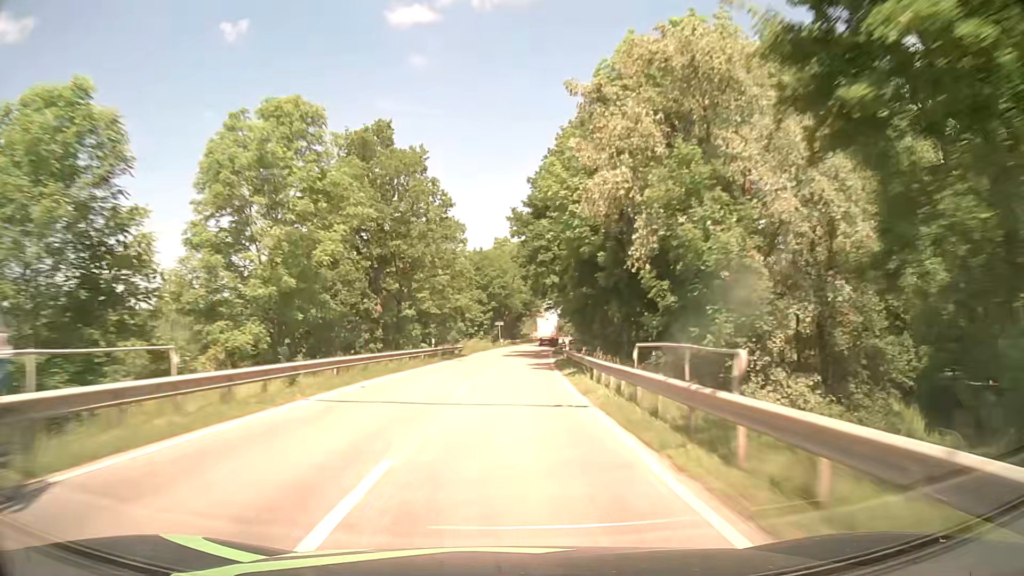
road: tertiary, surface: asphalt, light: Day
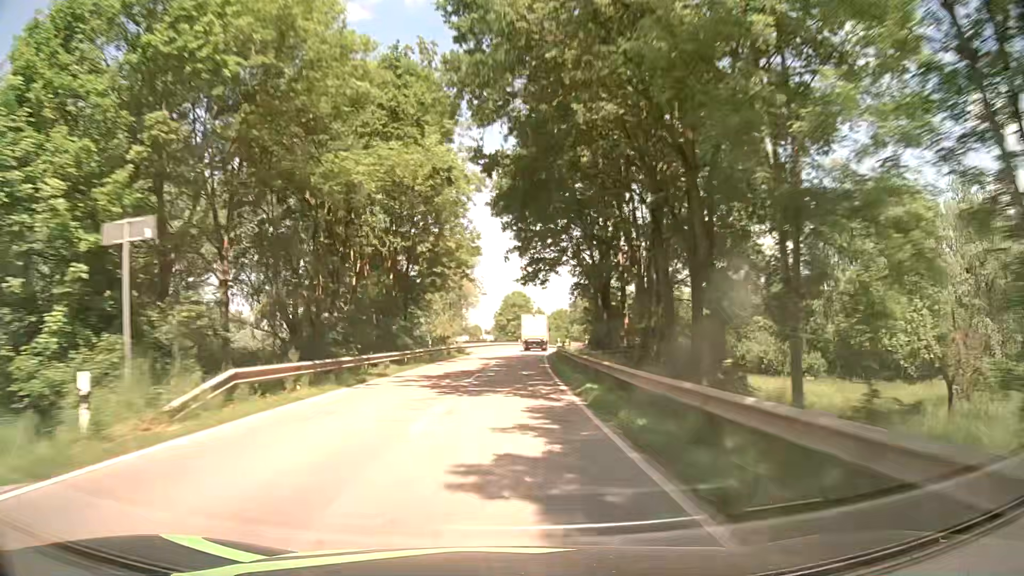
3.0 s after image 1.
(+4.1, +77.6) m; +6°
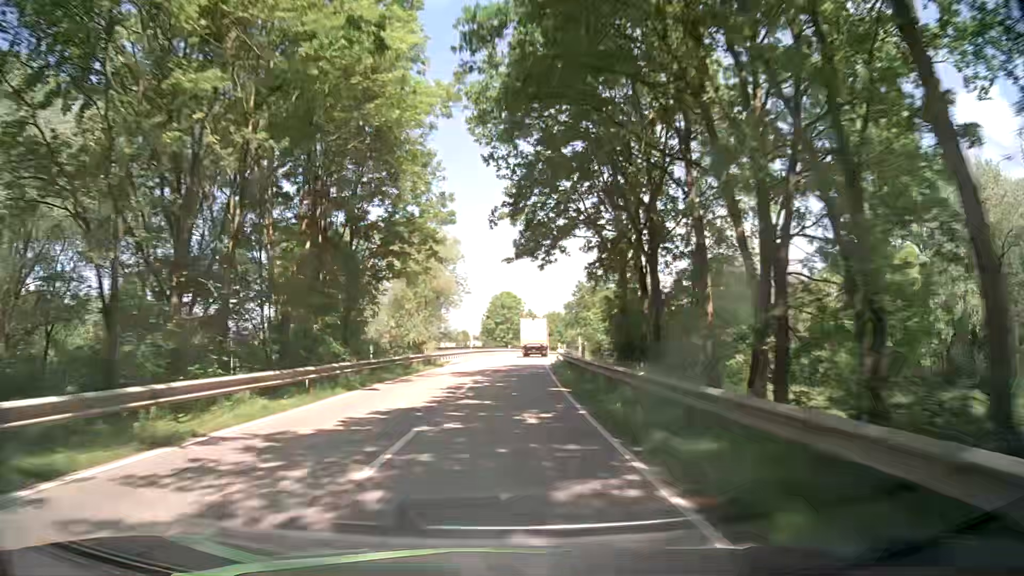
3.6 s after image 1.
(+0.2, +15.0) m; +1°
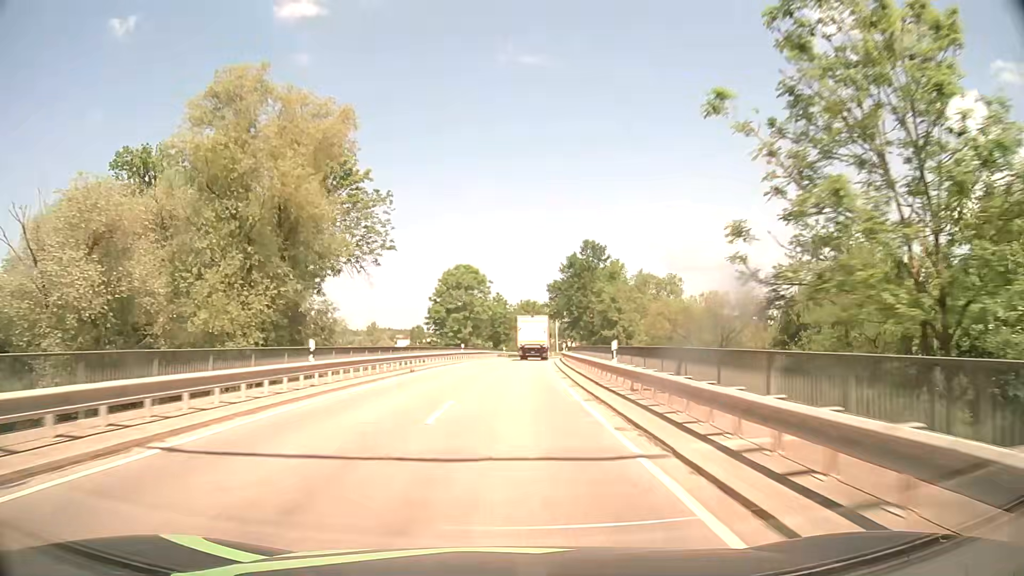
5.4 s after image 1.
(+1.1, +43.4) m; +3°
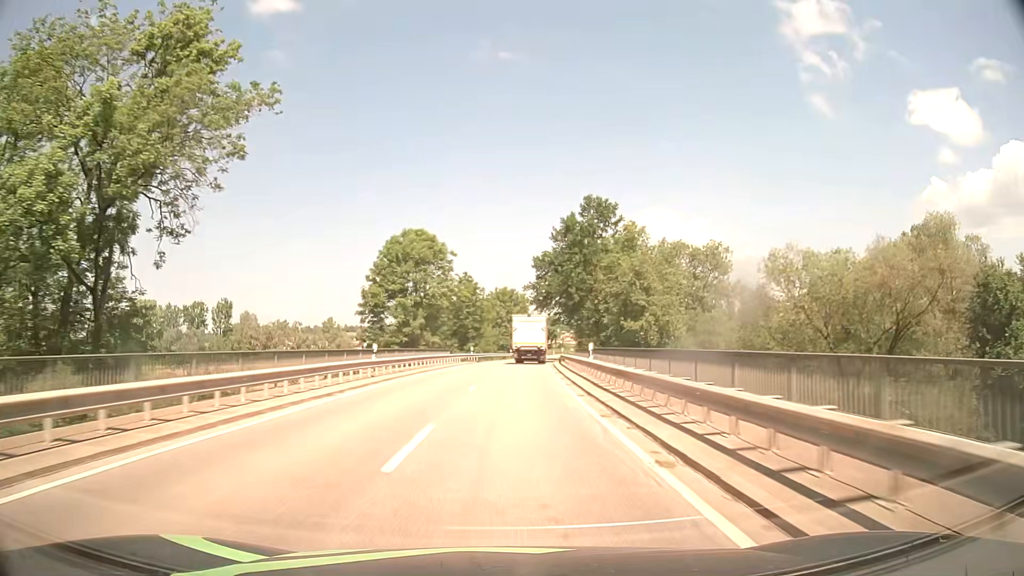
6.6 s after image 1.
(+0.6, +27.8) m; +2°
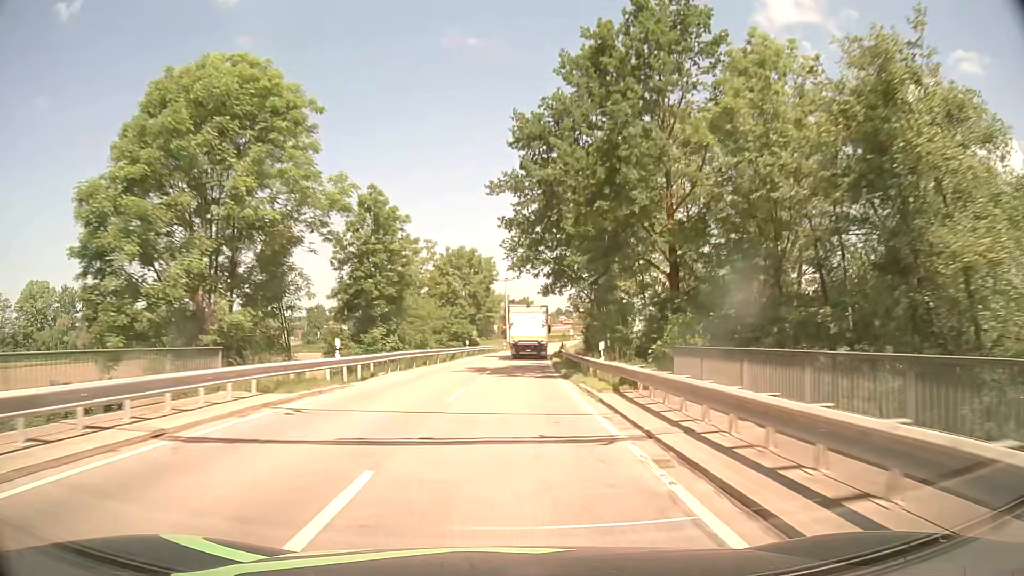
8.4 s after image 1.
(+1.1, +40.1) m; +3°
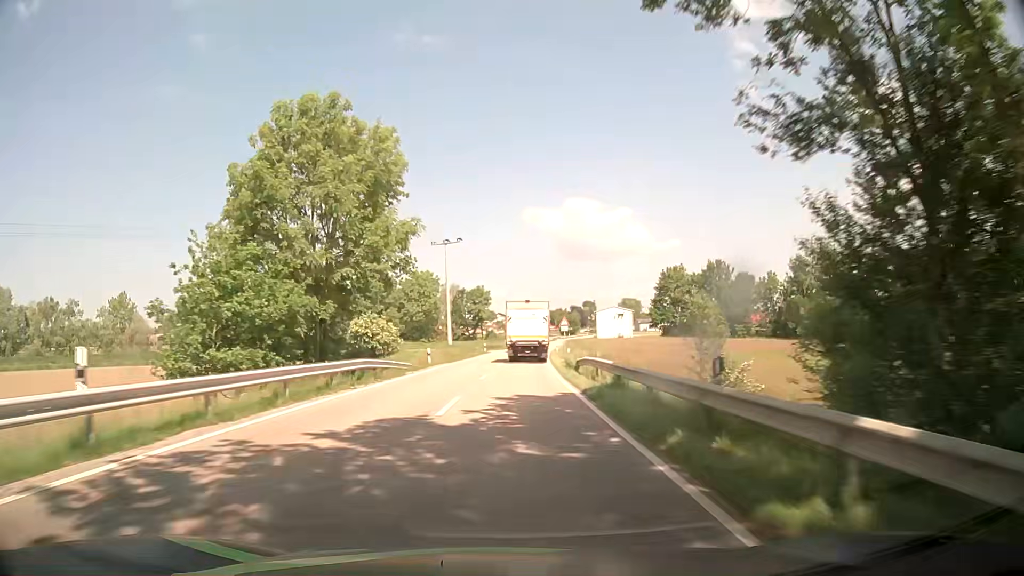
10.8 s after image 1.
(+1.5, +50.4) m; +4°
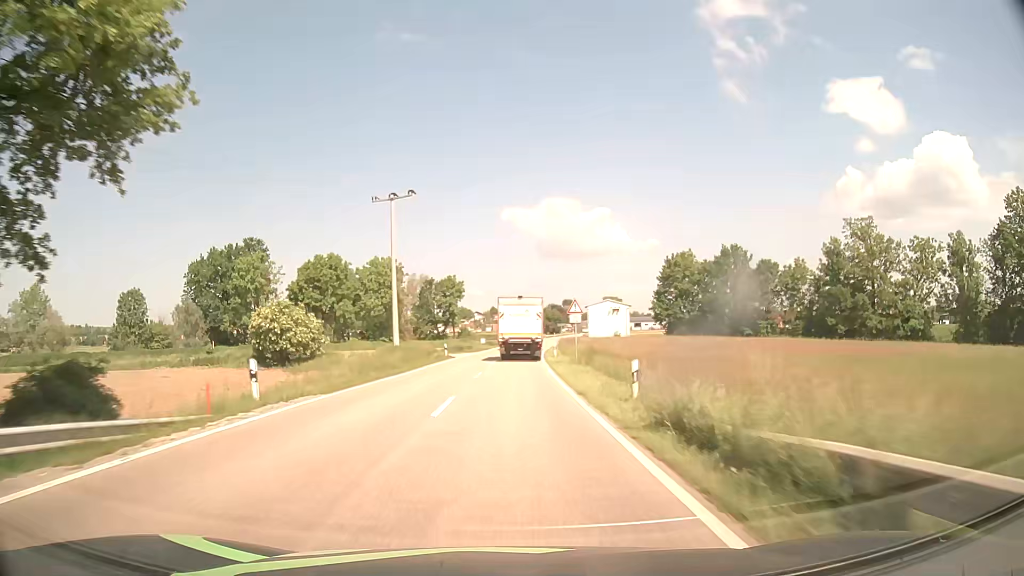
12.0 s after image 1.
(+0.3, +24.2) m; +2°
(0, +10) (0, +20) (0, +30) (+1, +40) (+1, +50) (+2, +60) (+2, +70) (+3, +80) (+4, +90) (+6, +100) m
